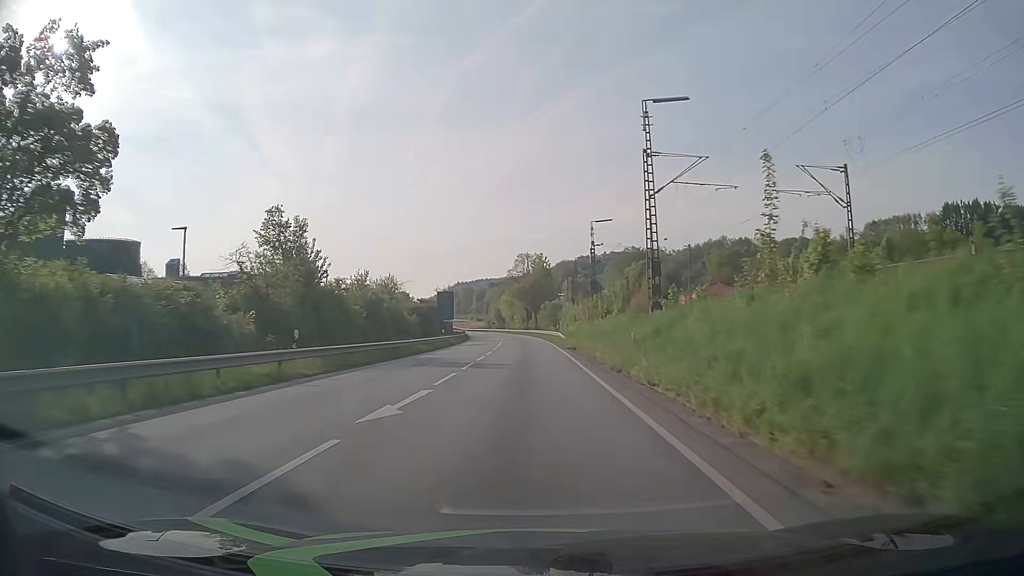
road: primary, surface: asphalt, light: Day
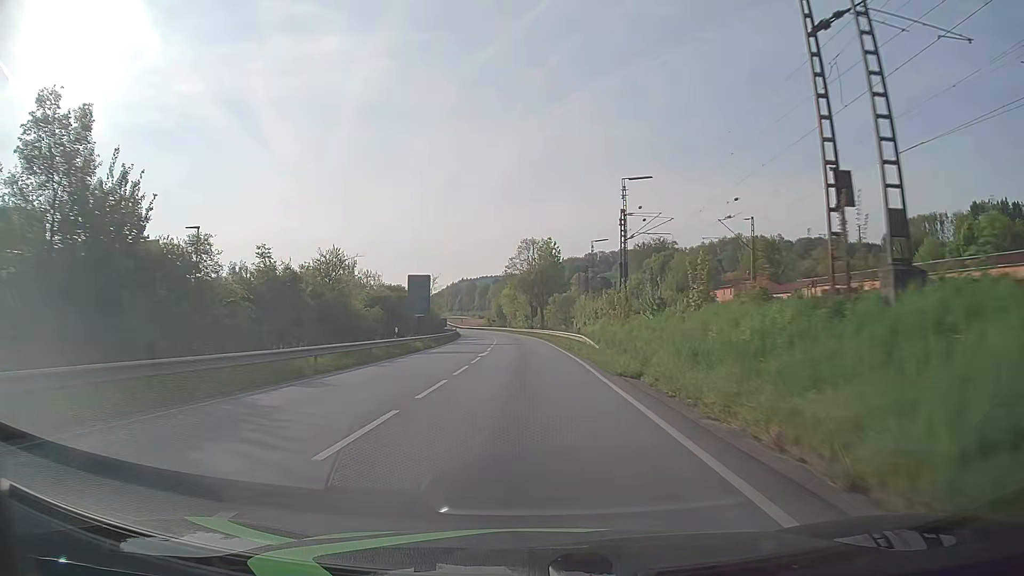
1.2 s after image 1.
(-0.1, +21.3) m; 0°
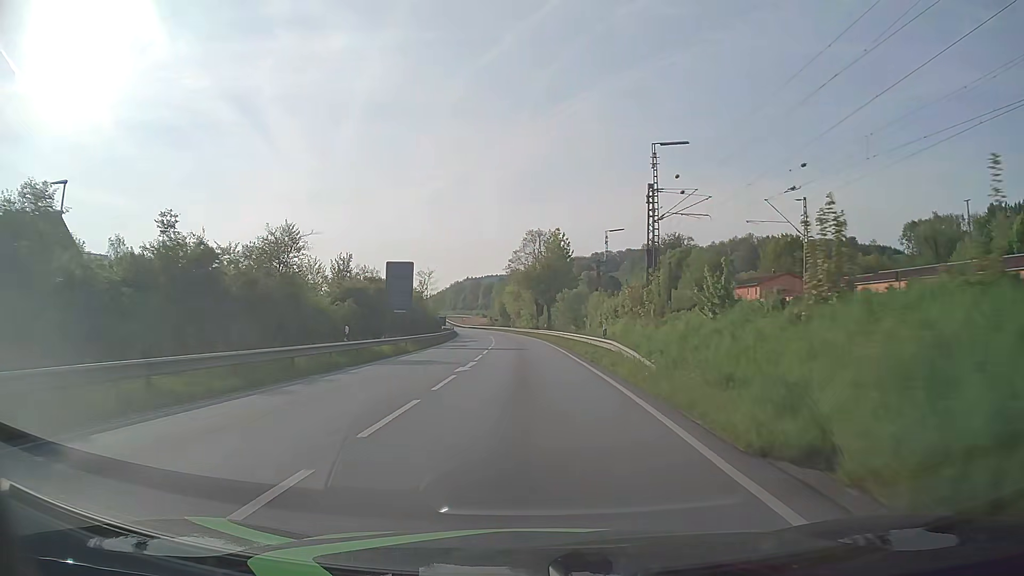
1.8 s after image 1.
(0.0, +10.6) m; 0°
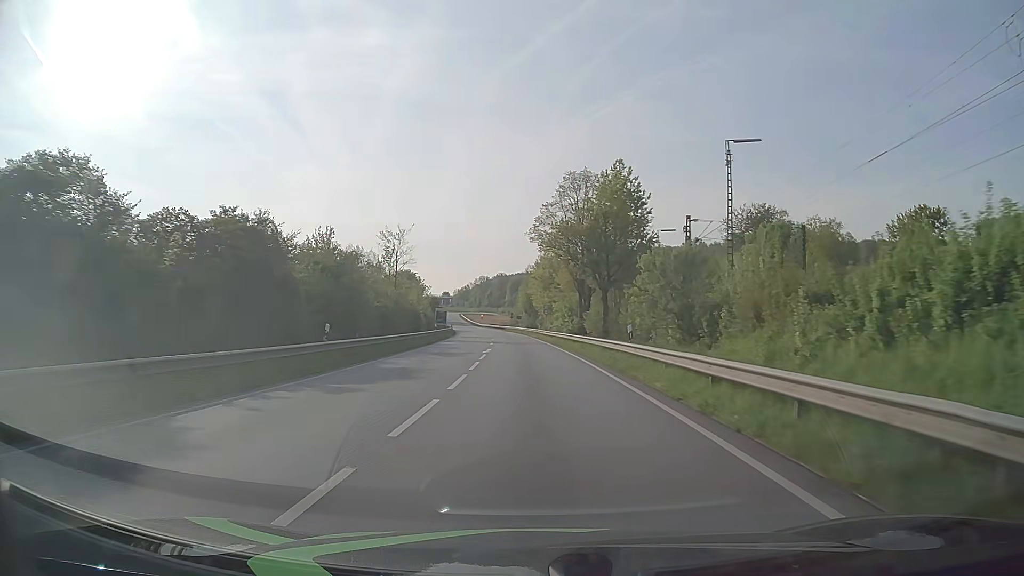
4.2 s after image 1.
(-0.8, +42.2) m; -3°
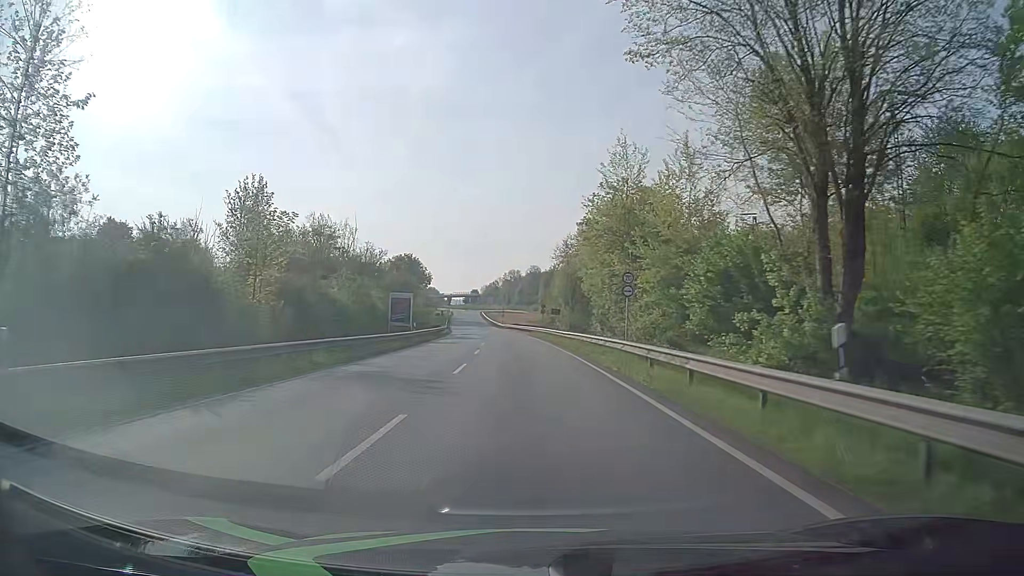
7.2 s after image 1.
(-1.2, +51.0) m; -3°
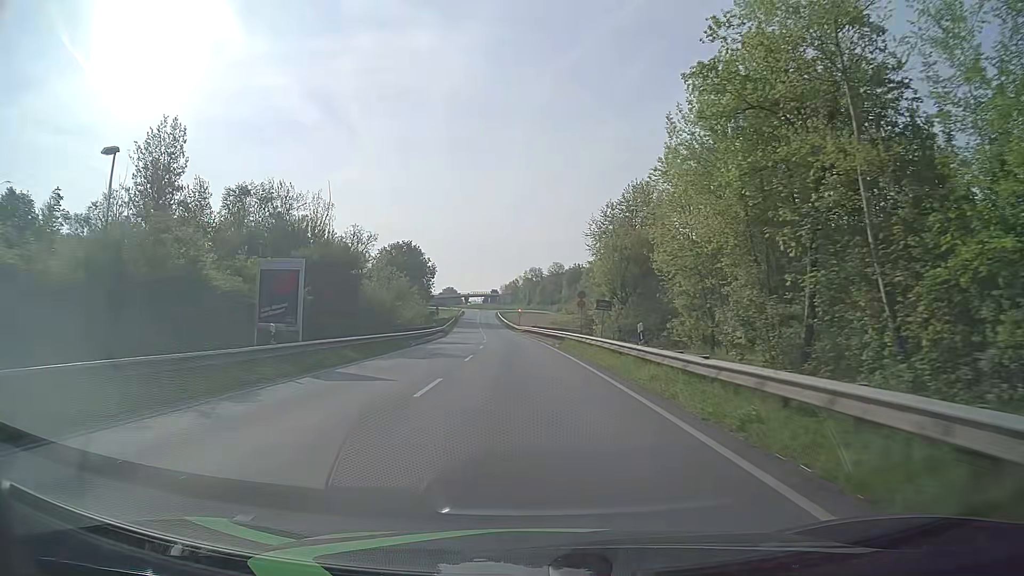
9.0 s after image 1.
(-0.4, +28.4) m; -2°
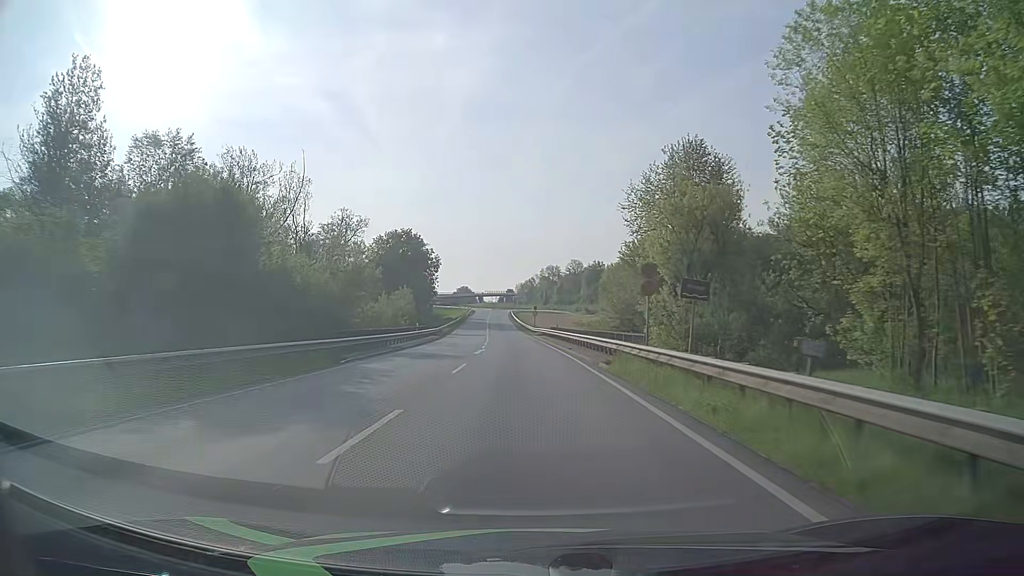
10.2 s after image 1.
(-0.2, +18.0) m; -1°
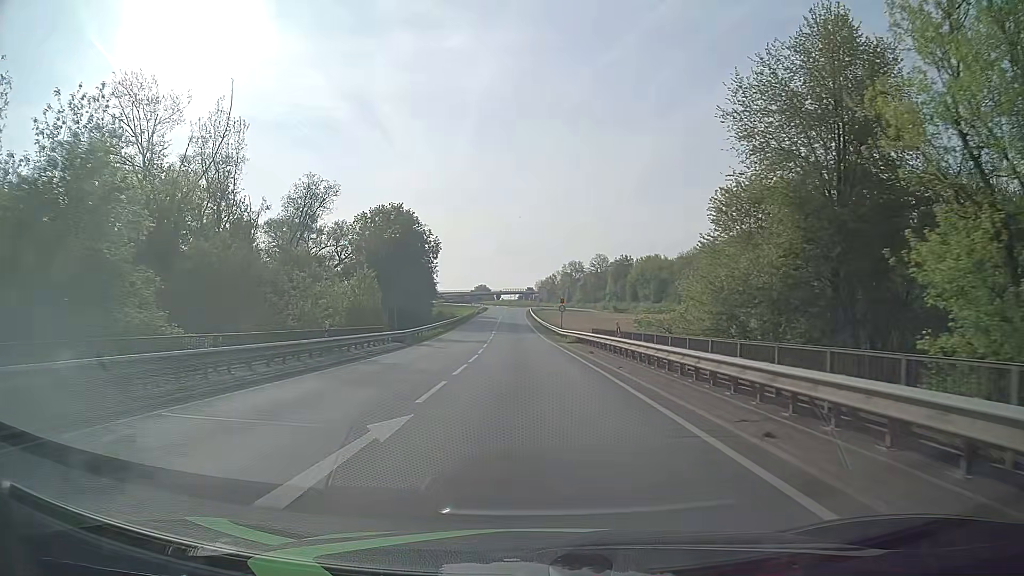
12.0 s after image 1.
(-0.4, +25.6) m; -2°
(0, +10) (0, +20) (0, +30) (-1, +40) (-1, +50) (-1, +60) (-2, +70) (-2, +80) (-3, +90) (-3, +100) m
